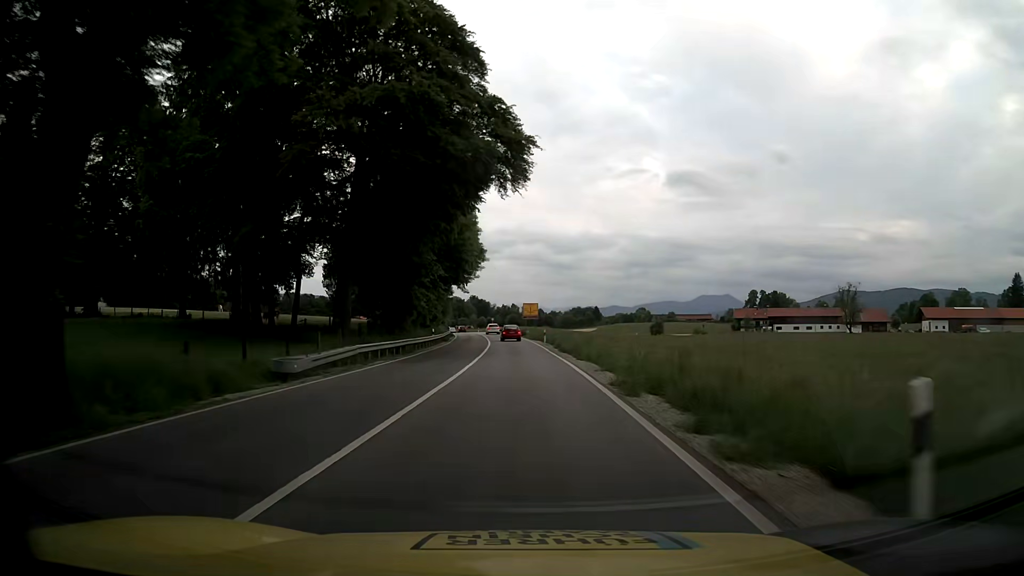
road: primary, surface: asphalt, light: Day
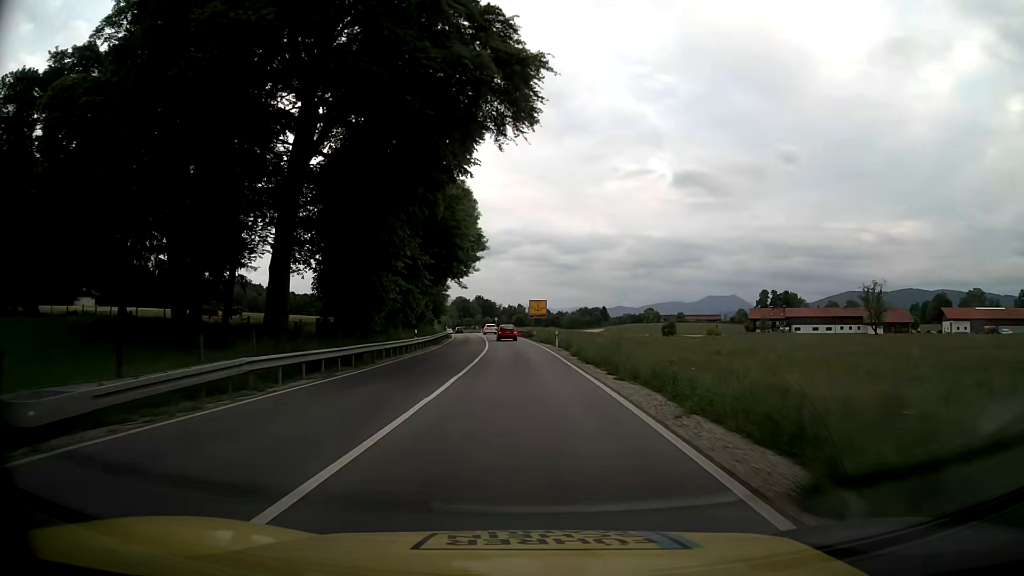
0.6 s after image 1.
(-0.1, +11.3) m; 0°
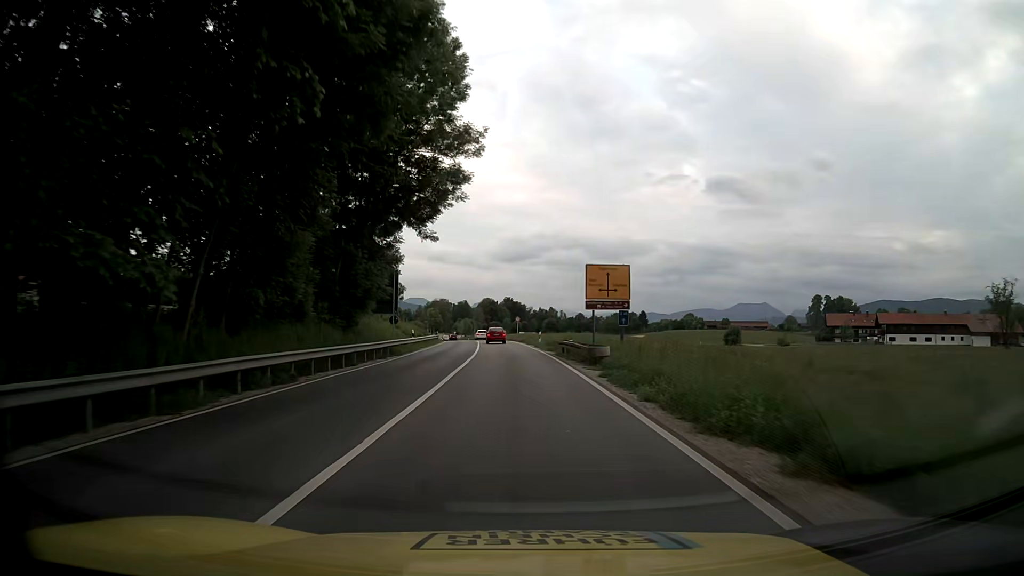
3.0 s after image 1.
(-1.1, +45.0) m; -3°
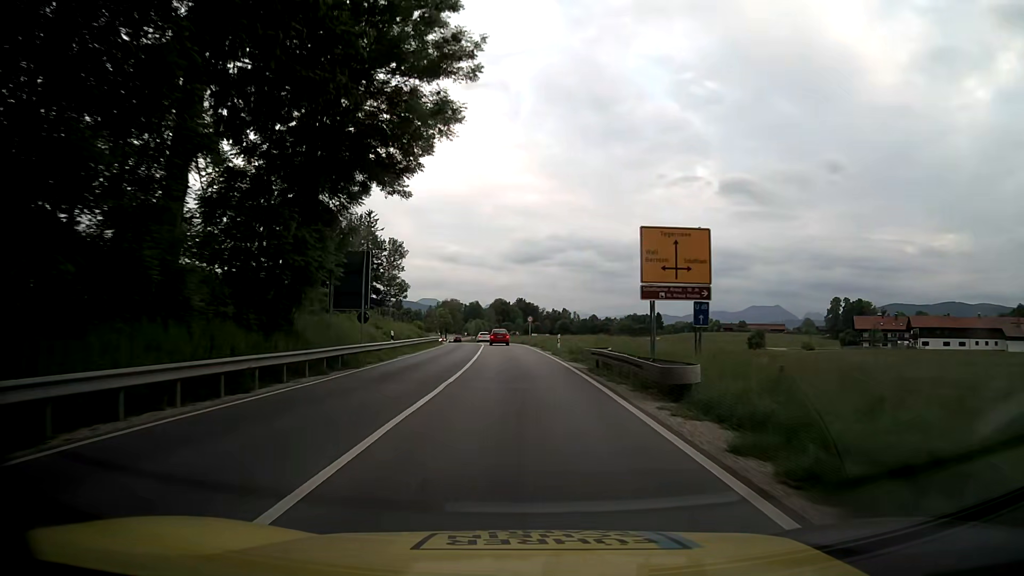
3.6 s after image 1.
(-0.1, +11.2) m; -1°
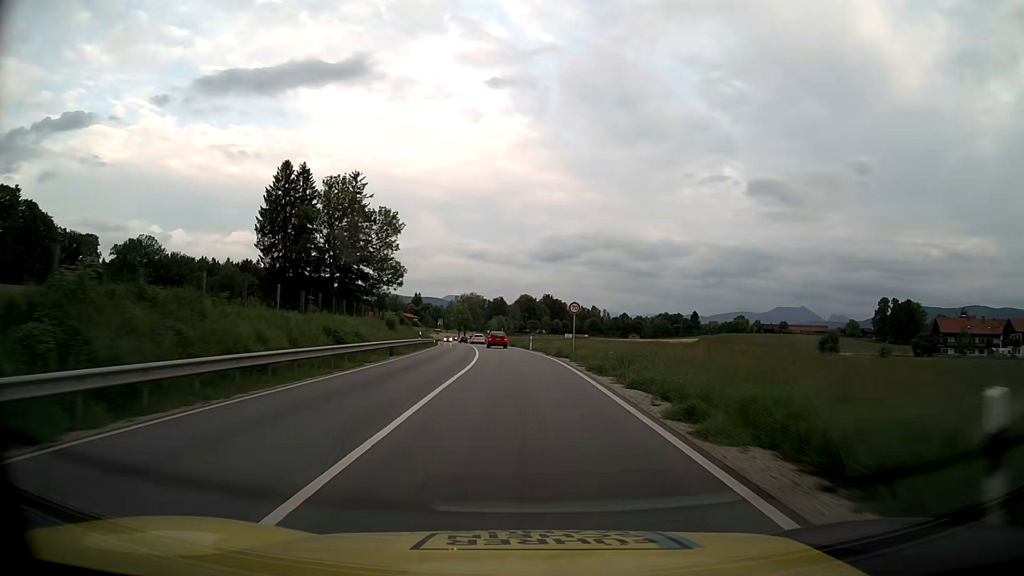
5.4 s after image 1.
(-1.0, +33.7) m; -3°
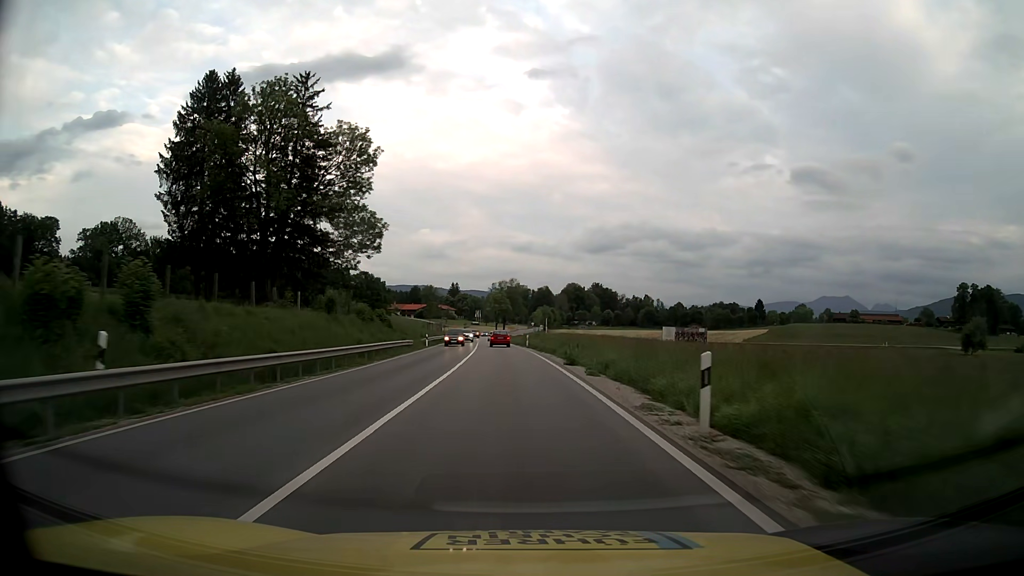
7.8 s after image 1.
(-1.3, +45.2) m; -4°
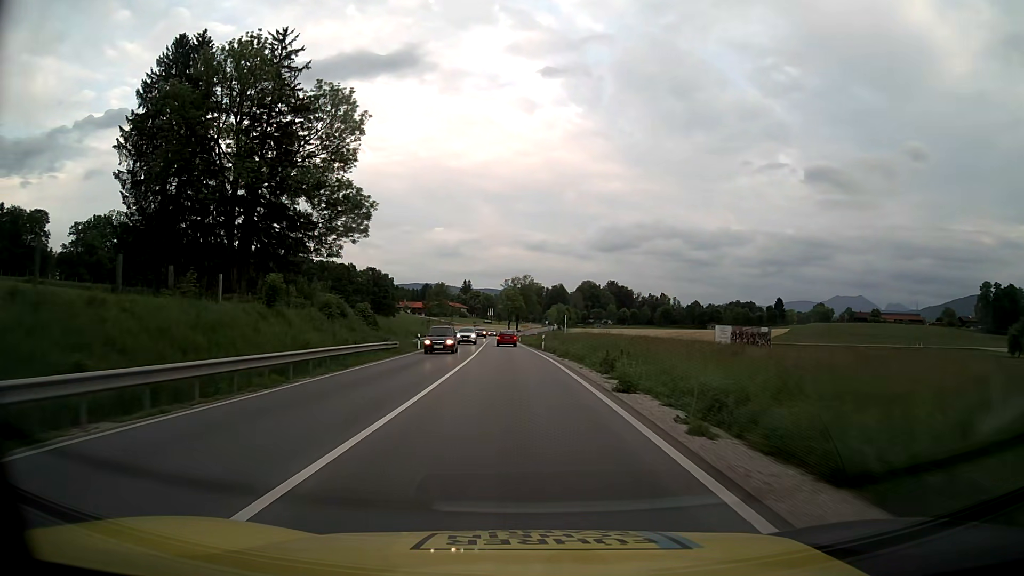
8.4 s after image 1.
(-0.1, +11.4) m; -1°
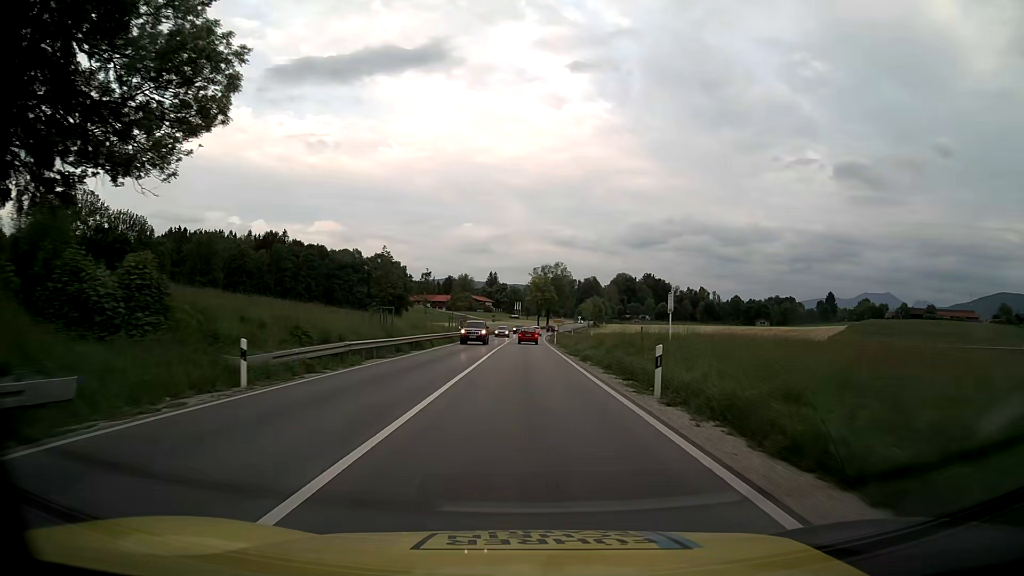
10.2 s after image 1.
(-0.9, +34.1) m; -3°
(0, +10) (0, +20) (0, +30) (0, +40) (0, +50) (0, +60) (0, +70) (0, +80) (0, +90) (+1, +100) m
